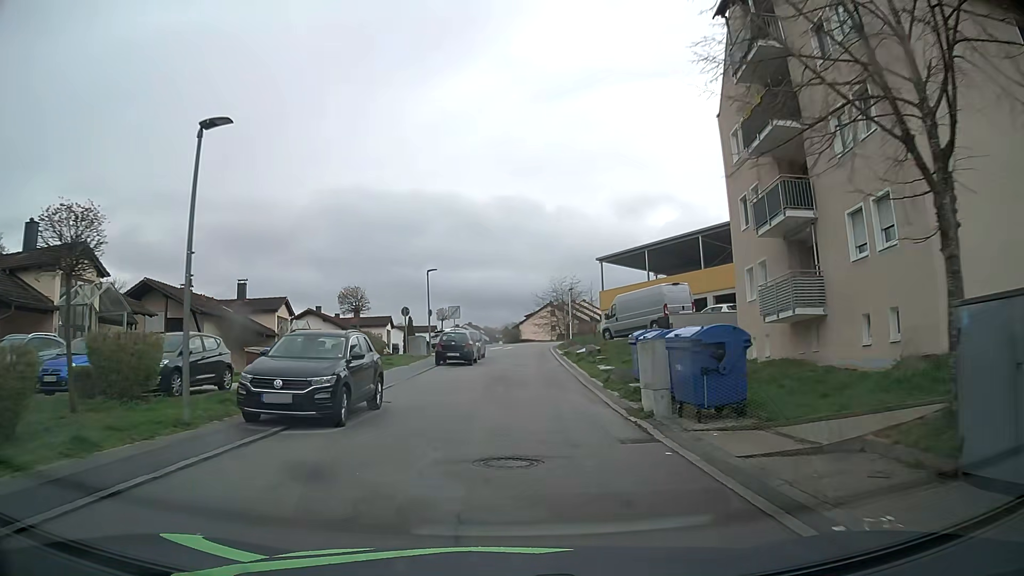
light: Day
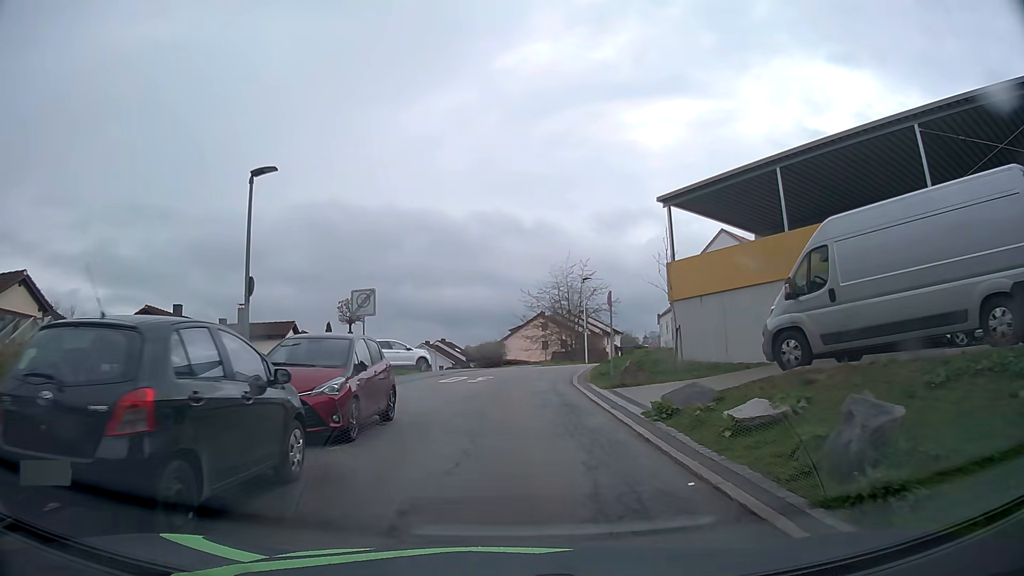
(+0.5, +26.2) m; +2°
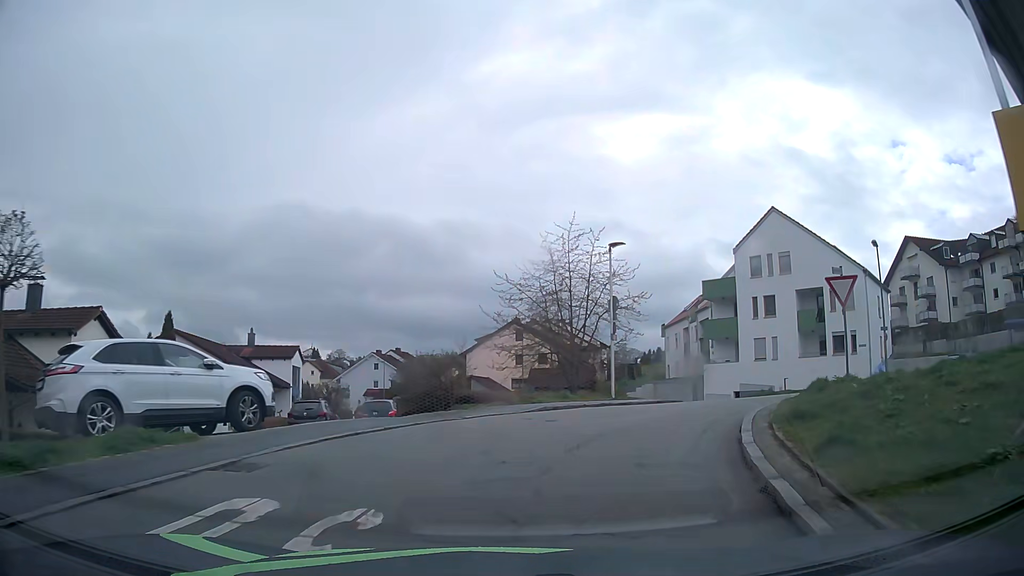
(0.0, +19.0) m; +2°
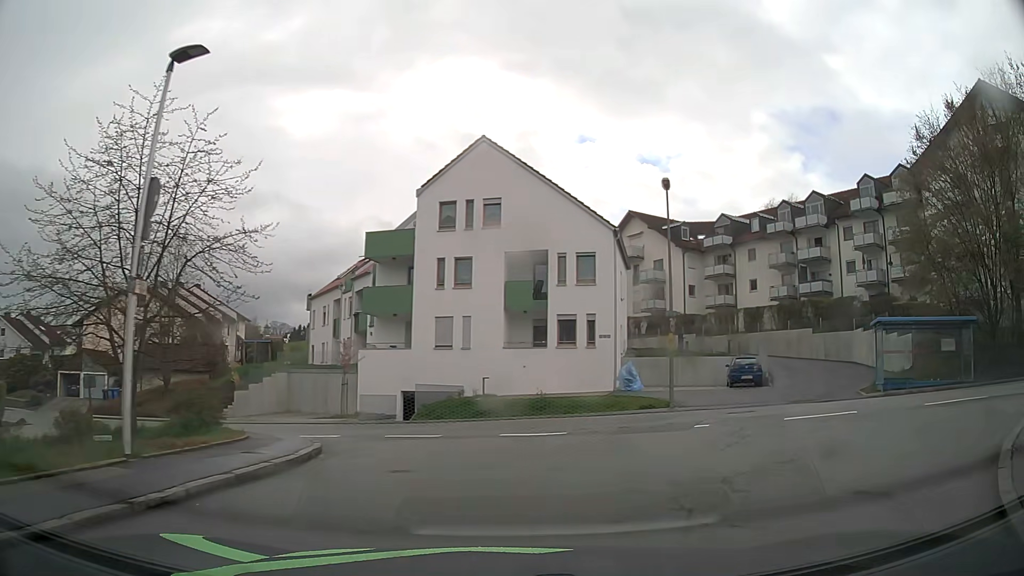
(+3.0, +14.2) m; +28°
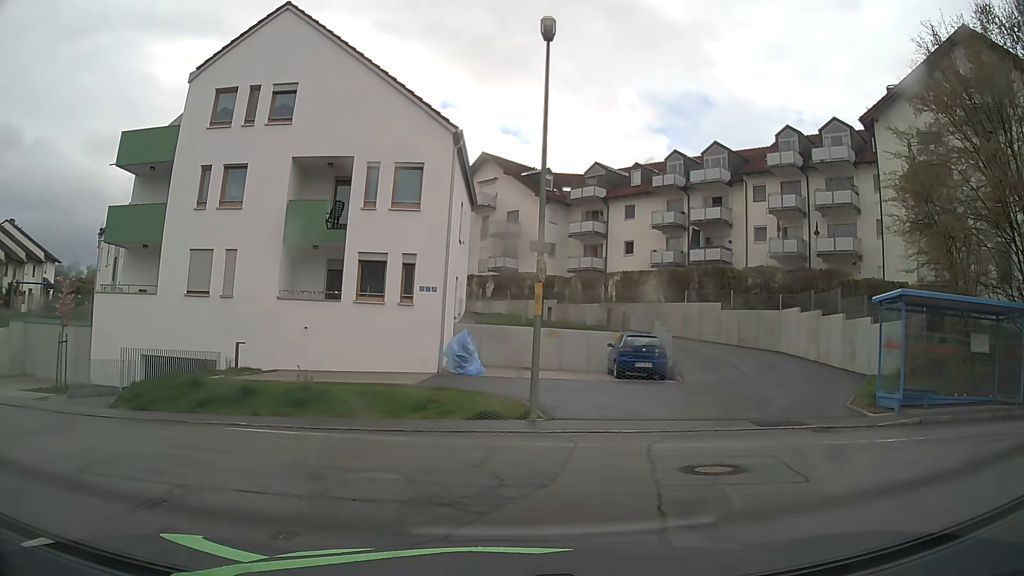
(+1.9, +10.3) m; +15°
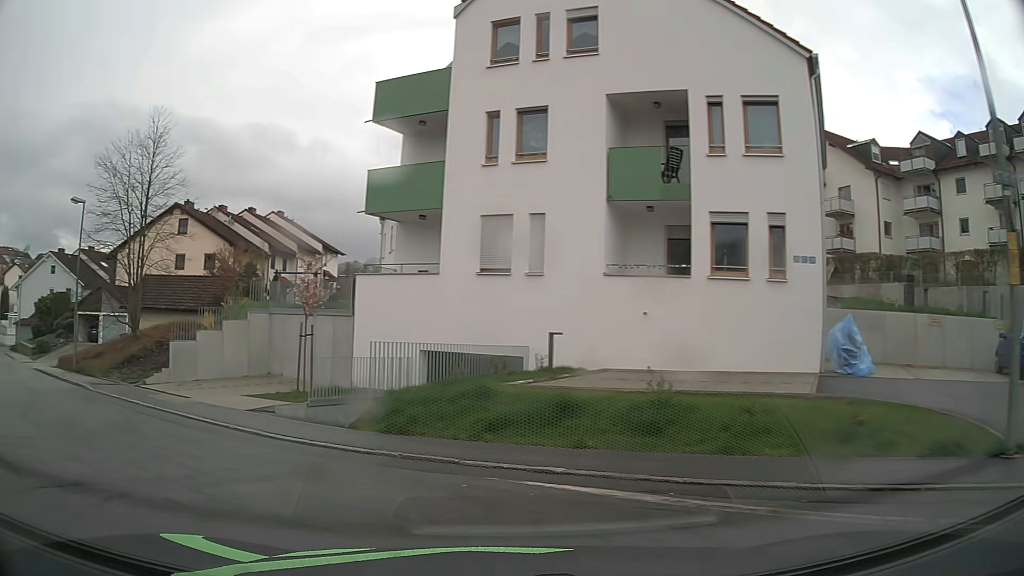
(-1.2, +5.4) m; -26°
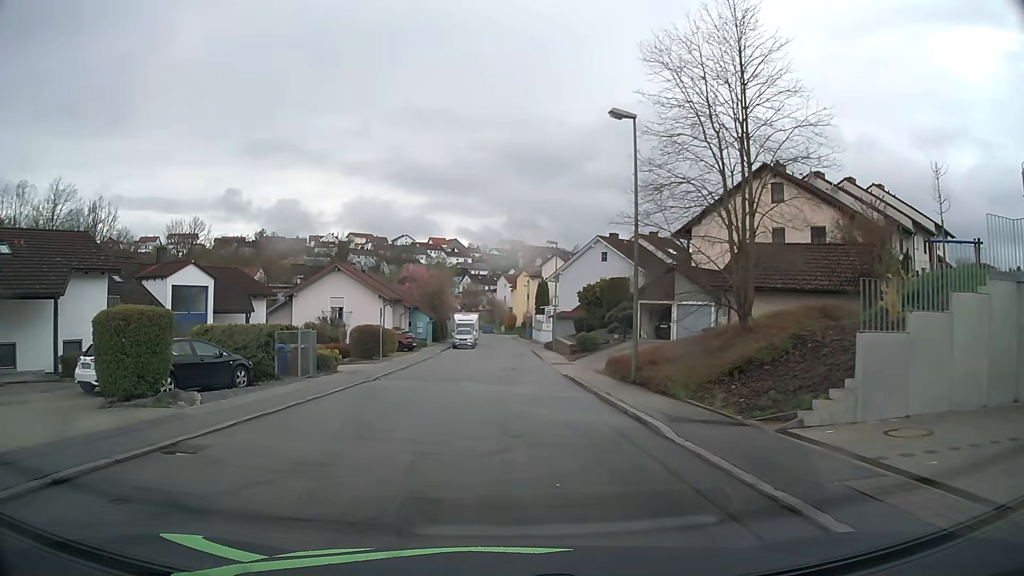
(-6.5, +10.9) m; -50°
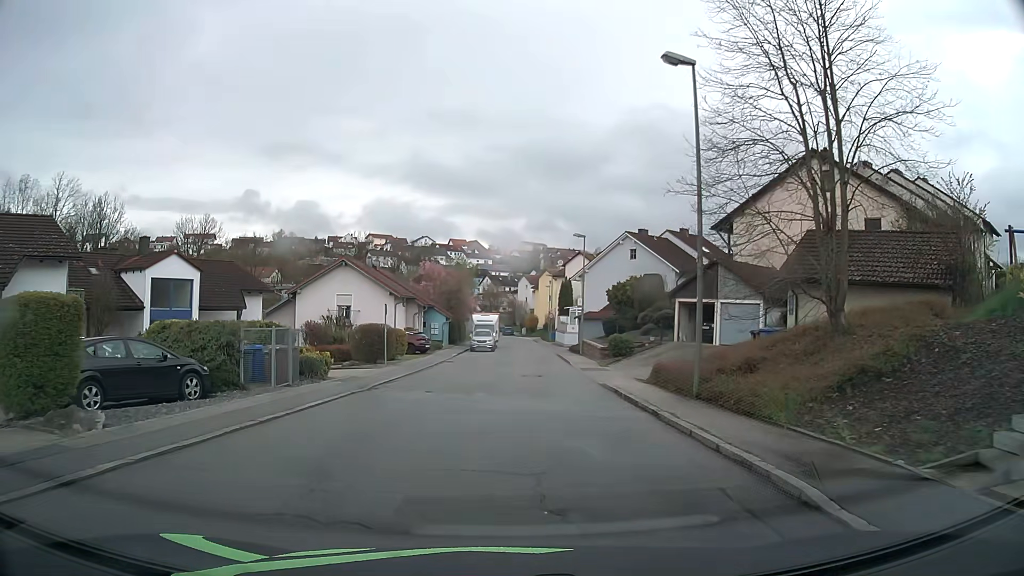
(-0.1, +4.4) m; -3°
